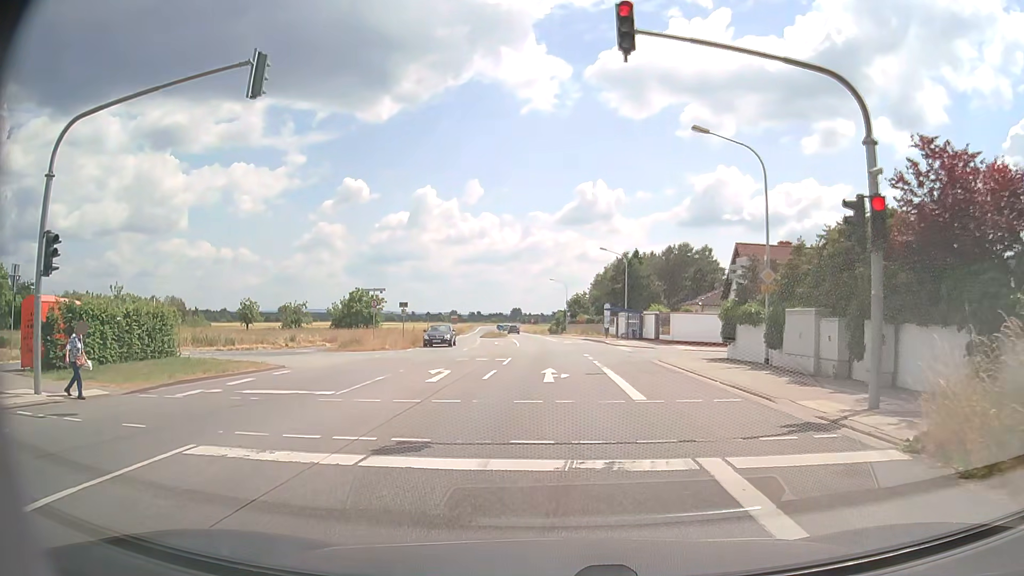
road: primary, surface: asphalt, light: Day
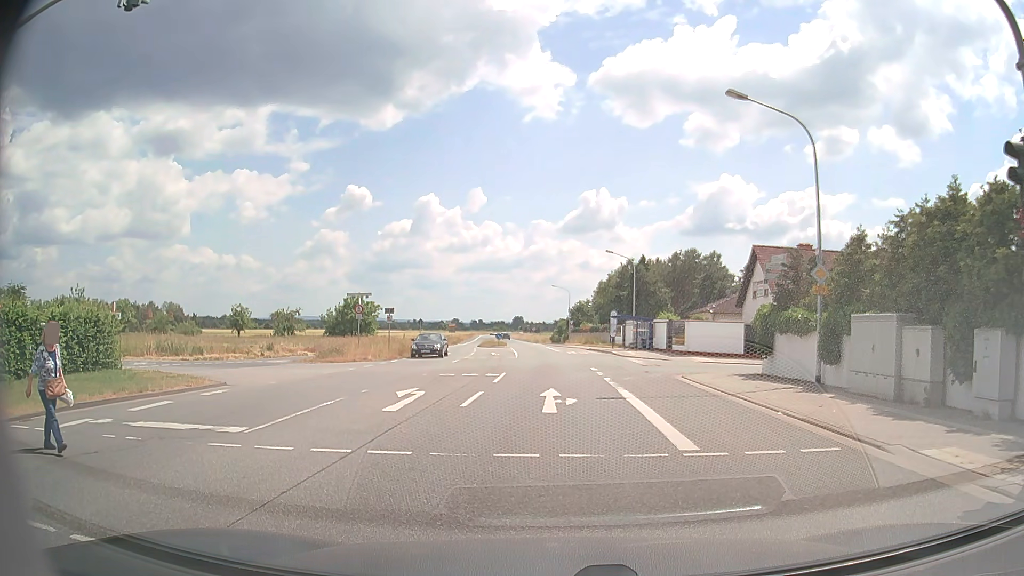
(0.0, +3.8) m; -2°
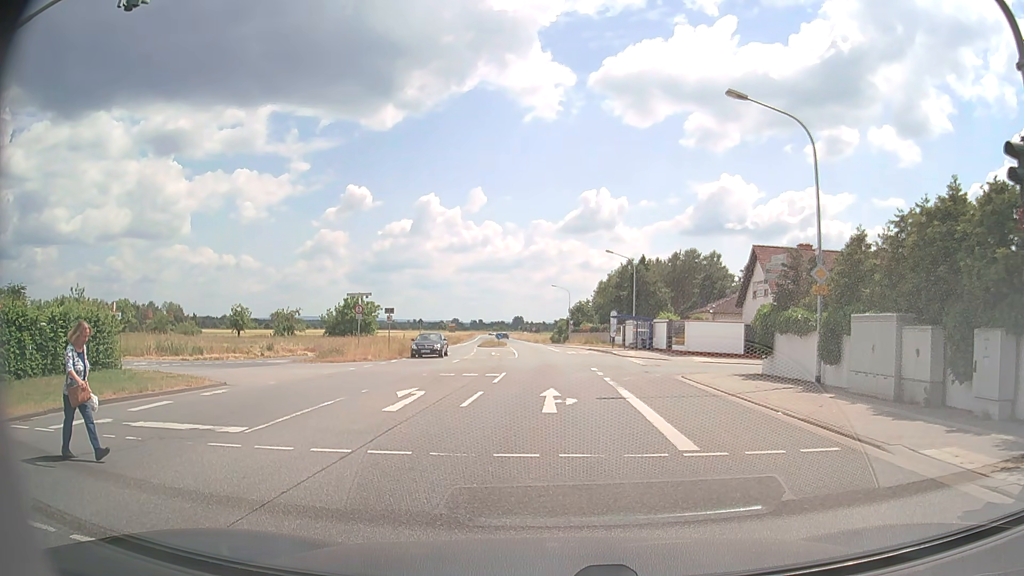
(0.0, 0.0) m; 0°
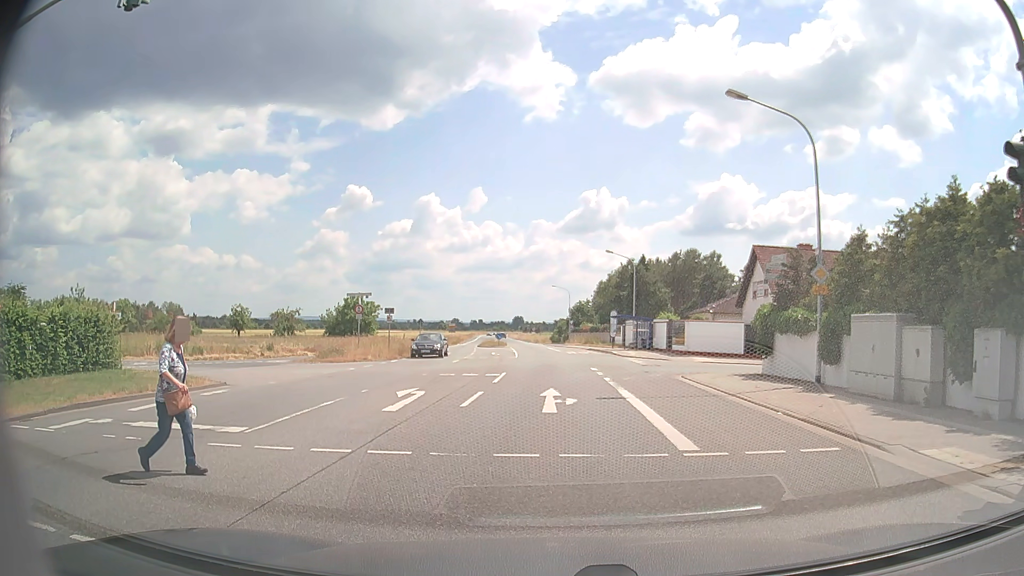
(0.0, 0.0) m; 0°
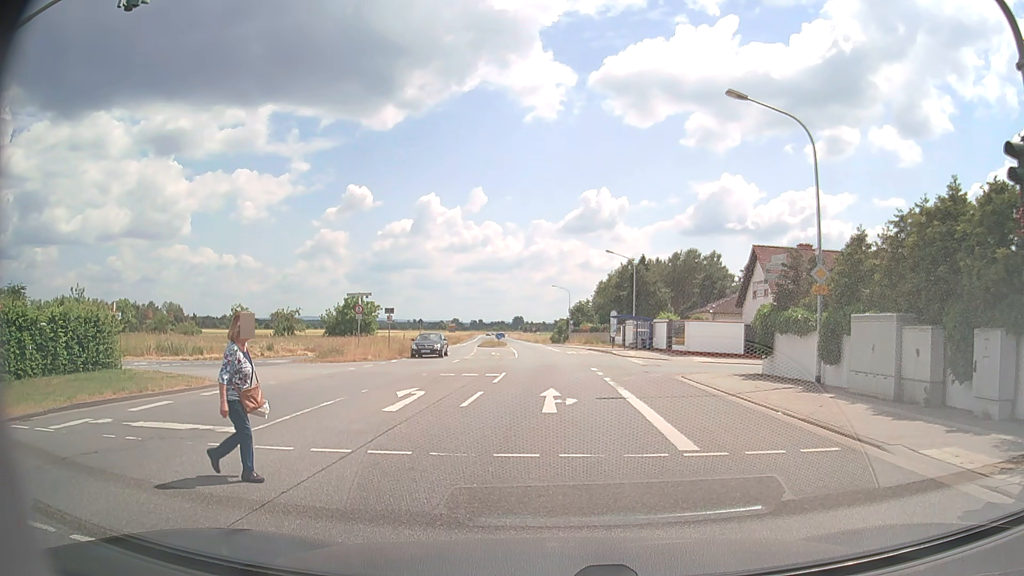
(0.0, 0.0) m; 0°
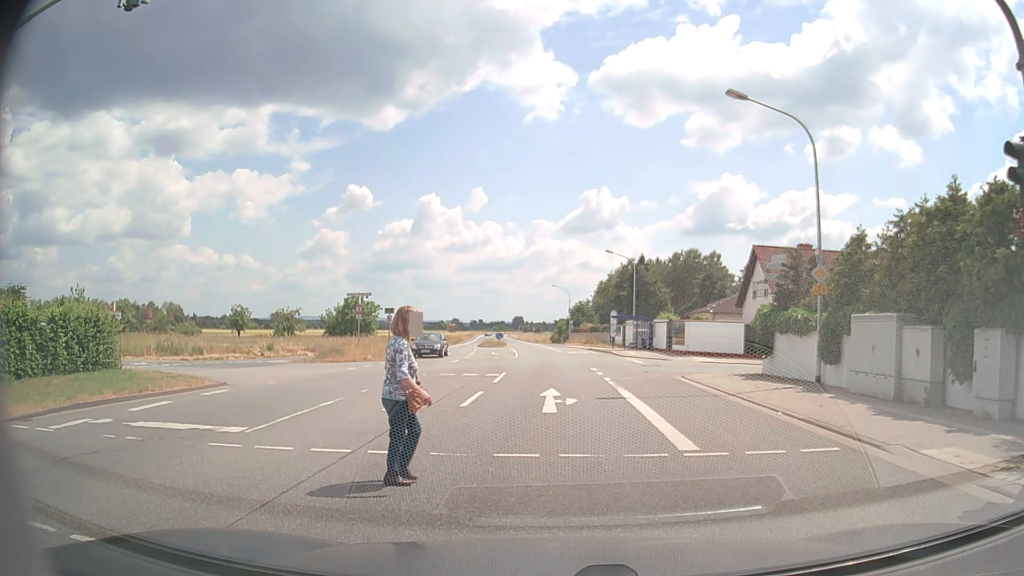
(0.0, 0.0) m; 0°
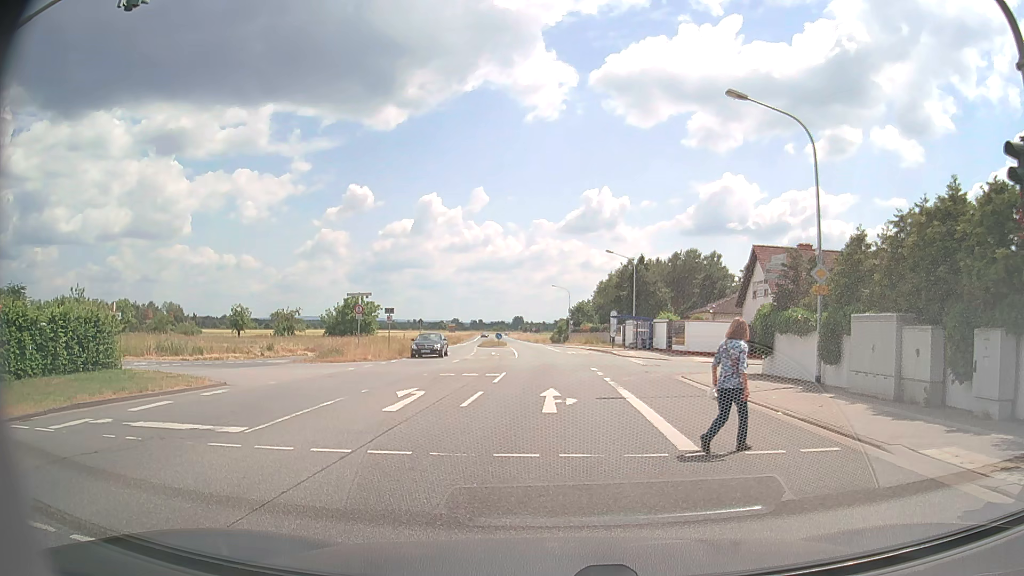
(0.0, 0.0) m; 0°
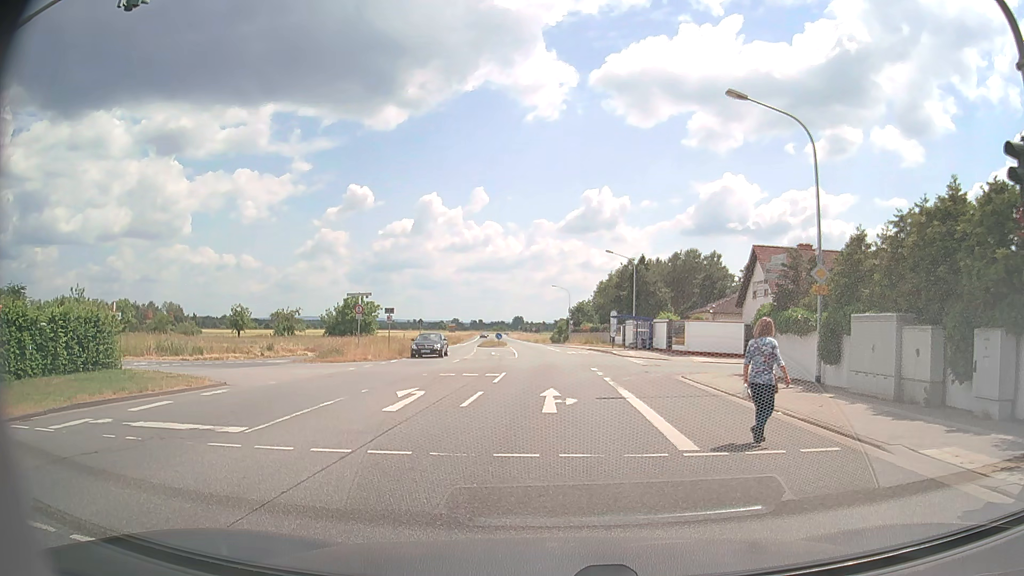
(0.0, 0.0) m; 0°
(0, +10) (0, +20) (0, +30) (0, +40) (0, +50) (-1, +60) (-1, +70) (-2, +80) (-3, +90) (-4, +100) m
